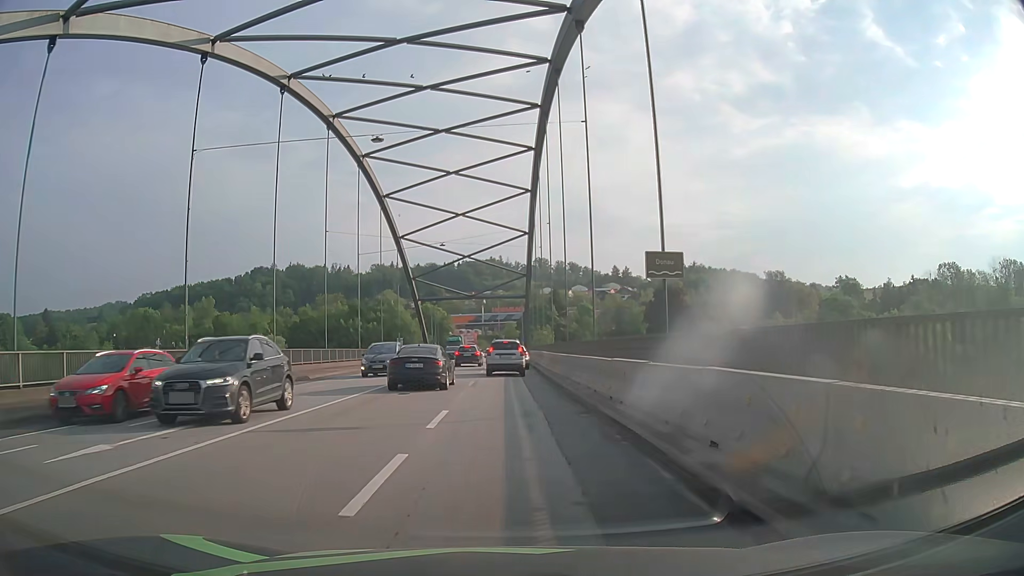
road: primary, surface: asphalt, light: Day
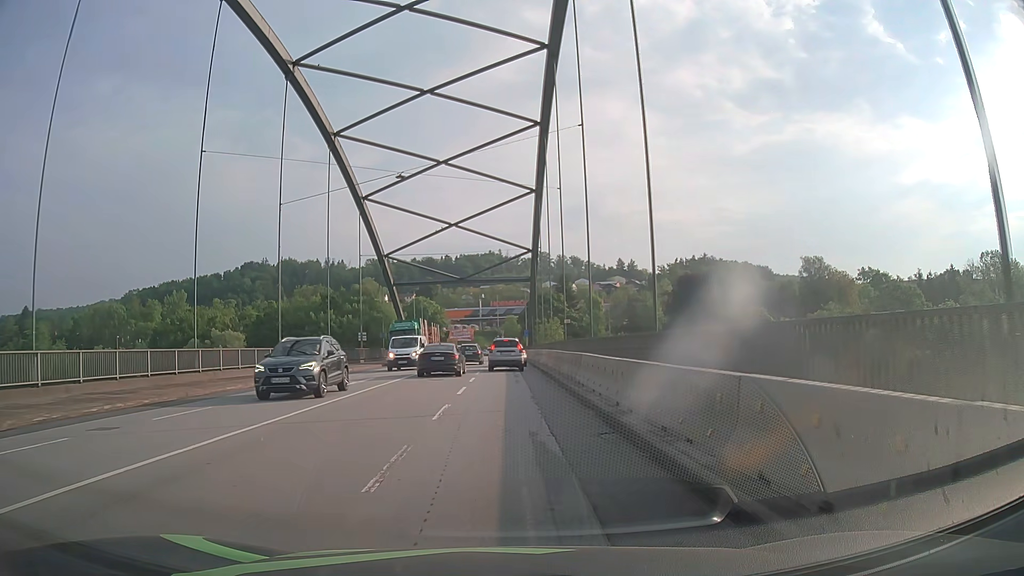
(-0.3, +23.1) m; 0°
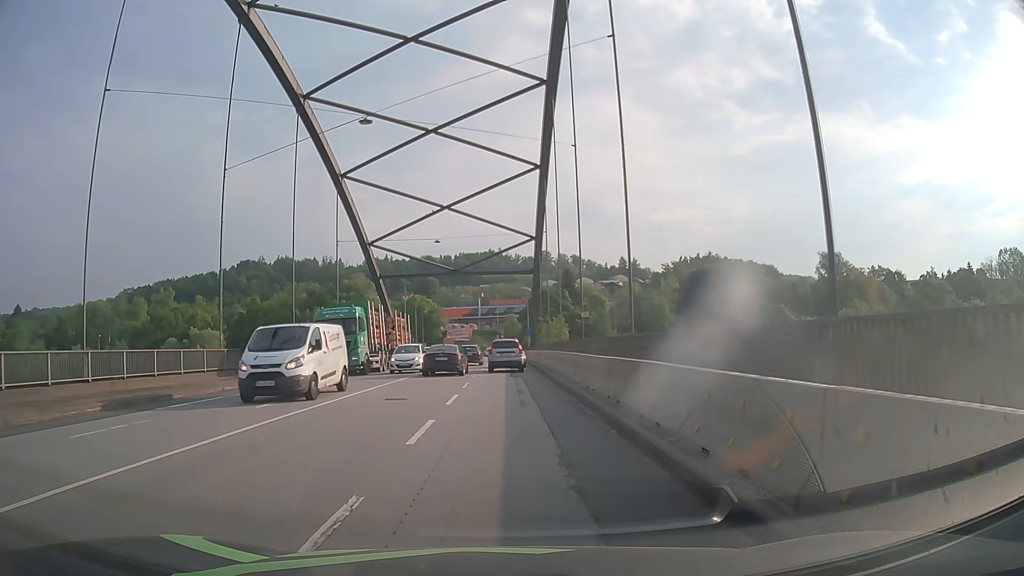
(-0.1, +9.1) m; -1°
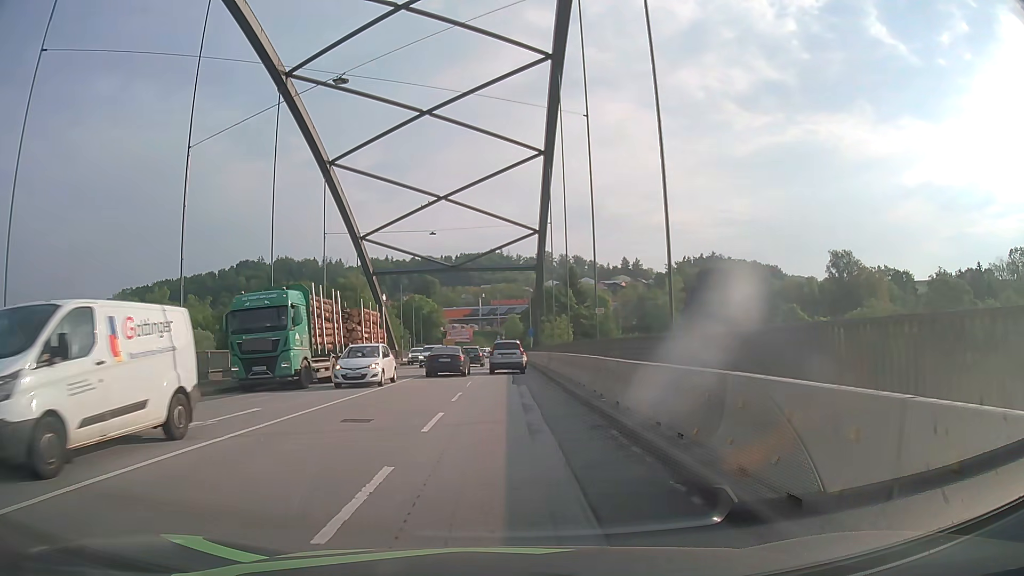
(0.0, +4.5) m; 0°
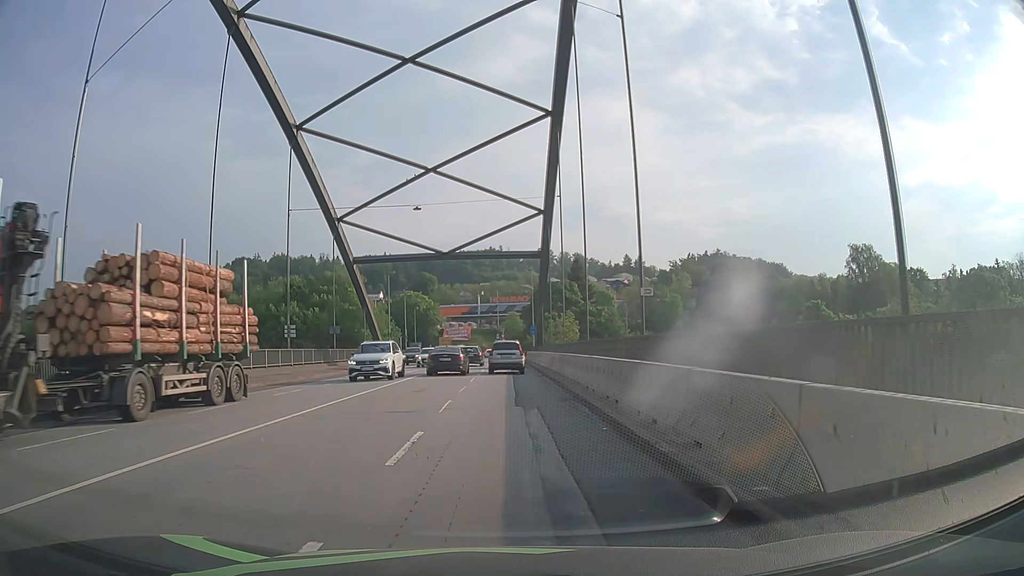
(0.0, +9.0) m; 0°
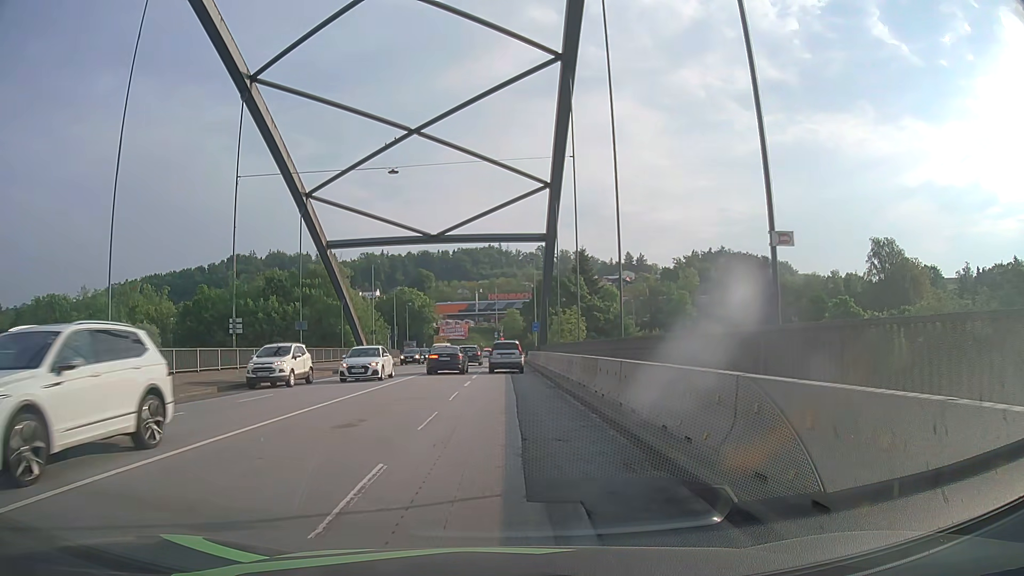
(0.0, +9.0) m; +1°
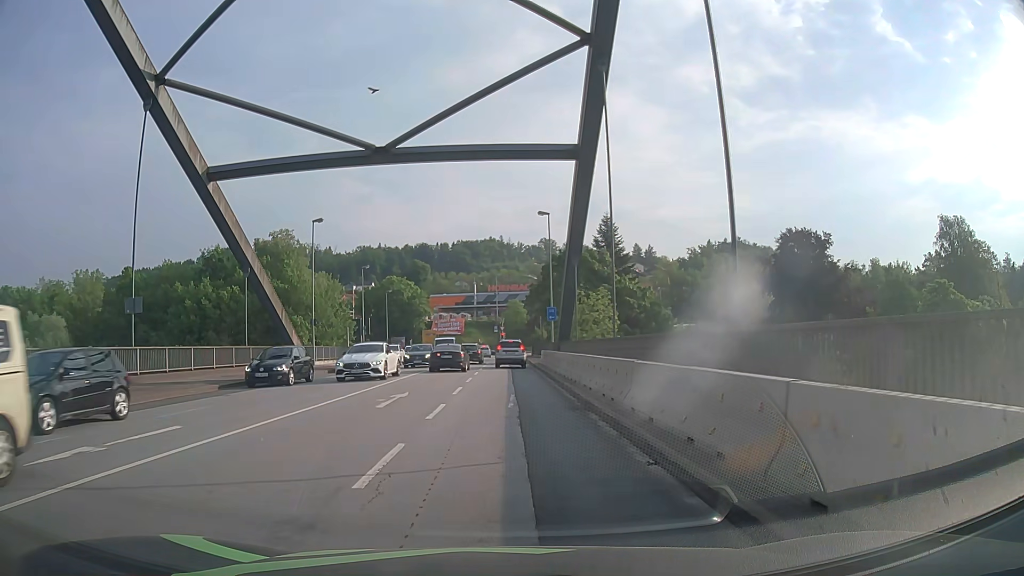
(-0.2, +22.4) m; -1°
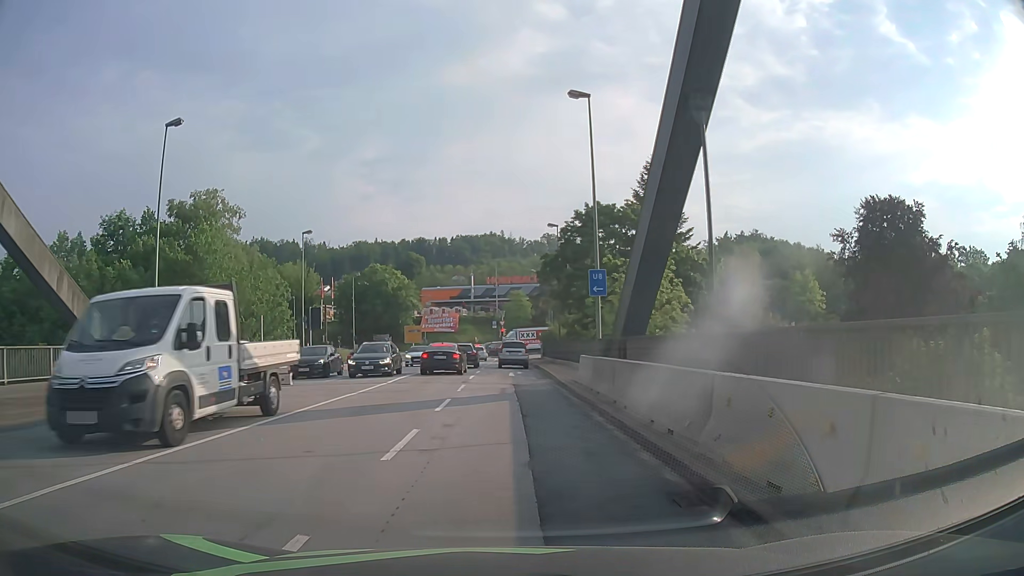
(-0.1, +22.7) m; 0°
(0, +10) (0, +20) (0, +30) (0, +40) (0, +50) (0, +60) (0, +70) (+3, +79) (+10, +86) (+19, +90) m
